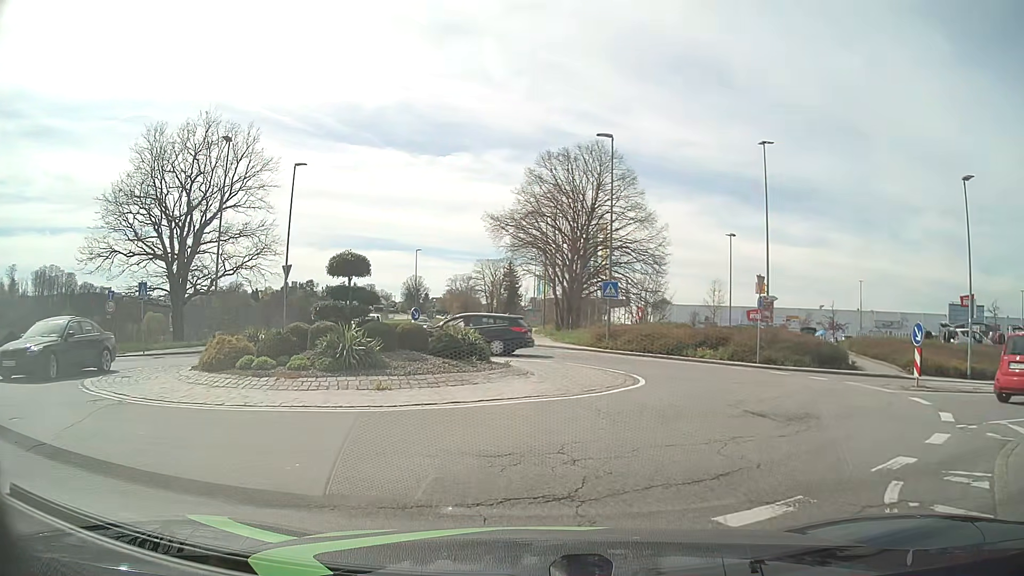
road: tertiary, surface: asphalt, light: Day
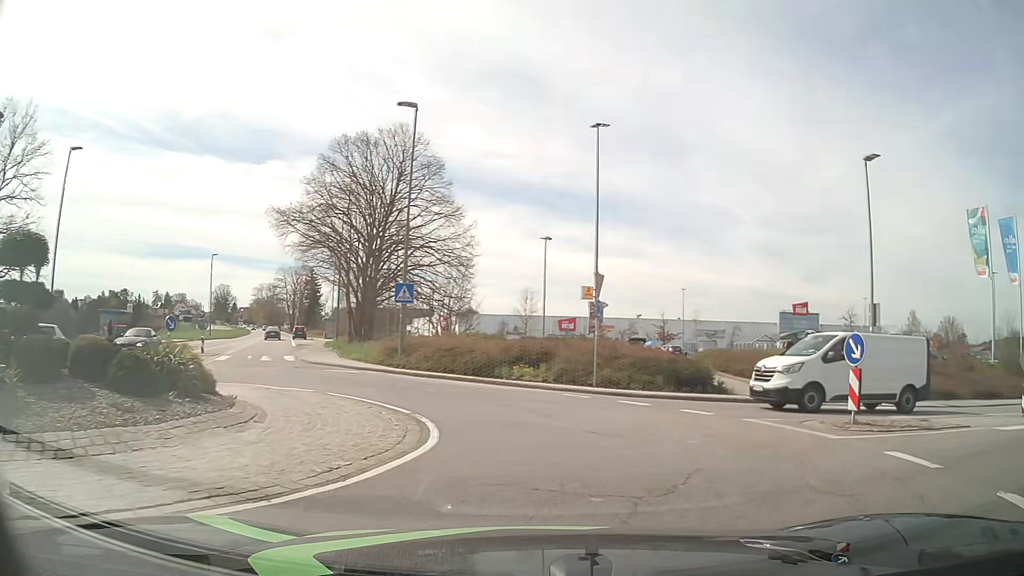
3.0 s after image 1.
(+0.7, +6.2) m; +16°
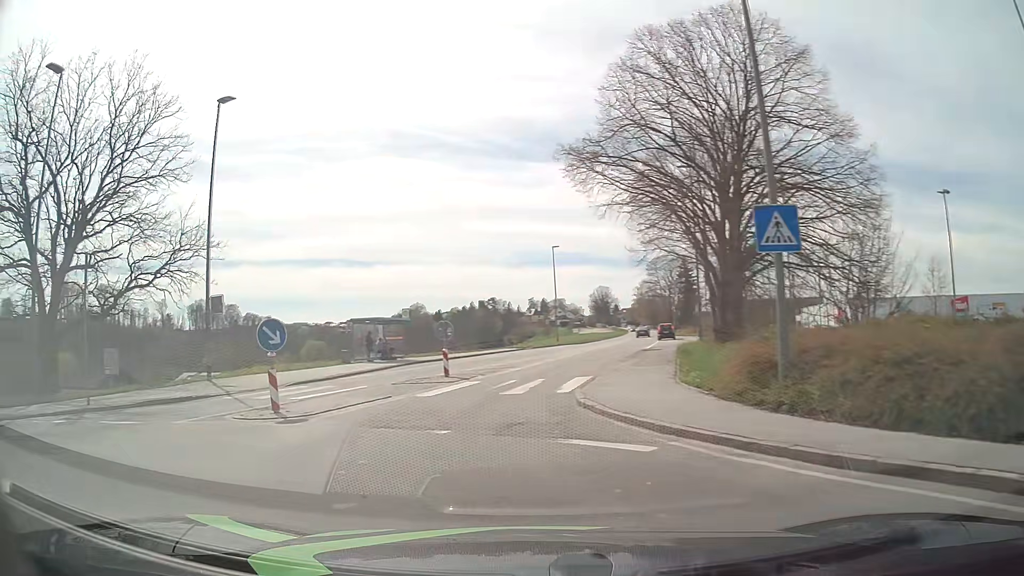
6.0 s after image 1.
(-1.3, +14.9) m; -32°
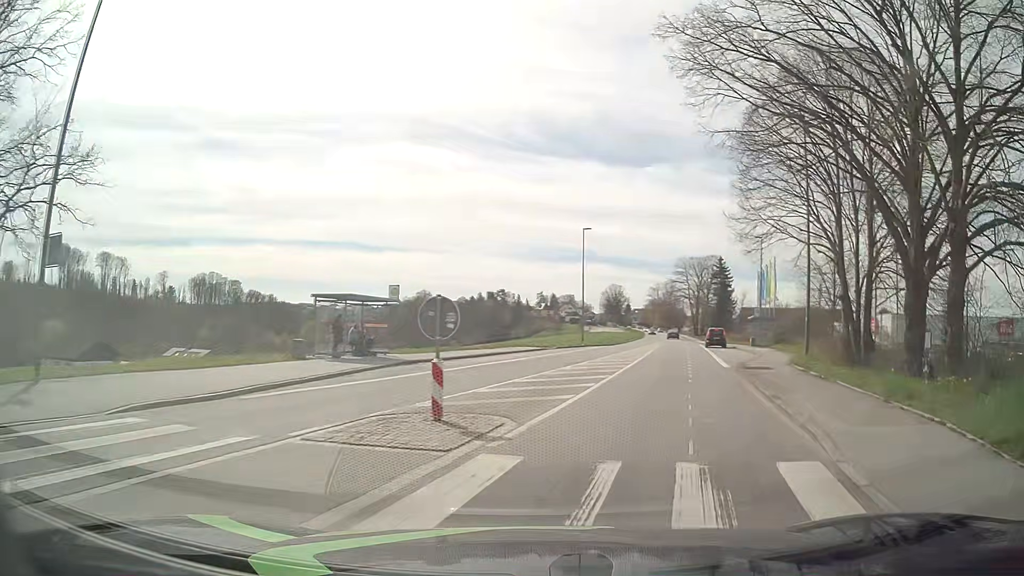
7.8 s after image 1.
(-1.5, +11.5) m; -2°
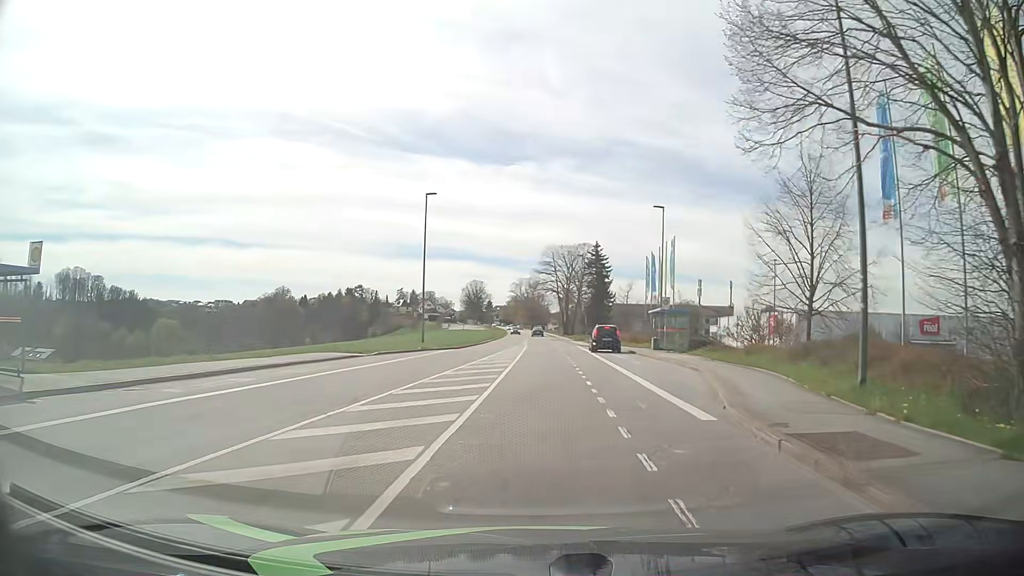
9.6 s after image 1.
(+2.3, +15.3) m; +12°
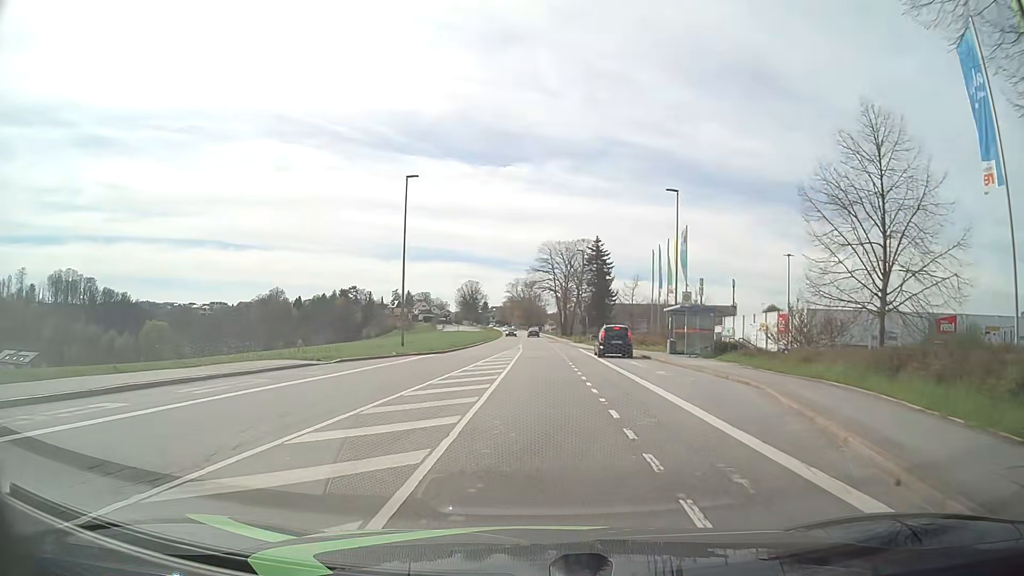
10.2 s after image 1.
(0.0, +6.0) m; 0°
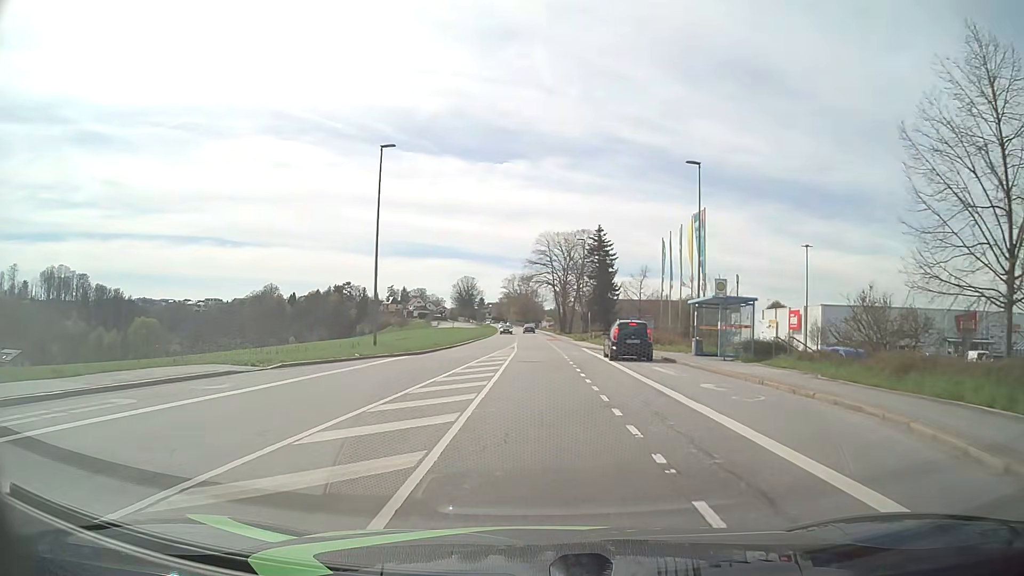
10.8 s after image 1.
(0.0, +6.3) m; 0°
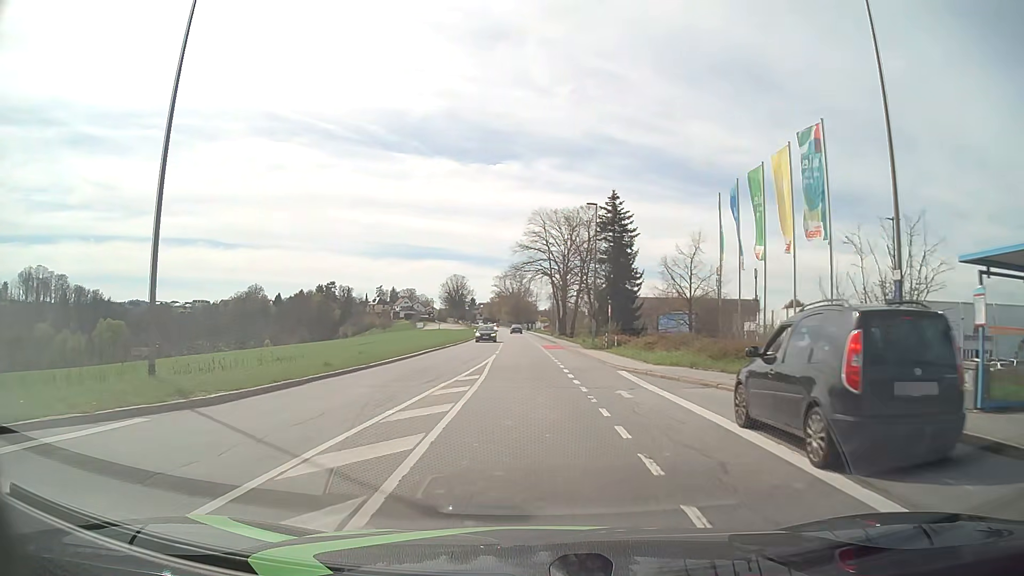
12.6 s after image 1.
(+0.2, +20.2) m; +1°
(0, +10) (0, +20) (0, +30) (-1, +40) (-1, +50) (-1, +60) (-2, +70) (-2, +80) (-3, +90) (-3, +100) m
